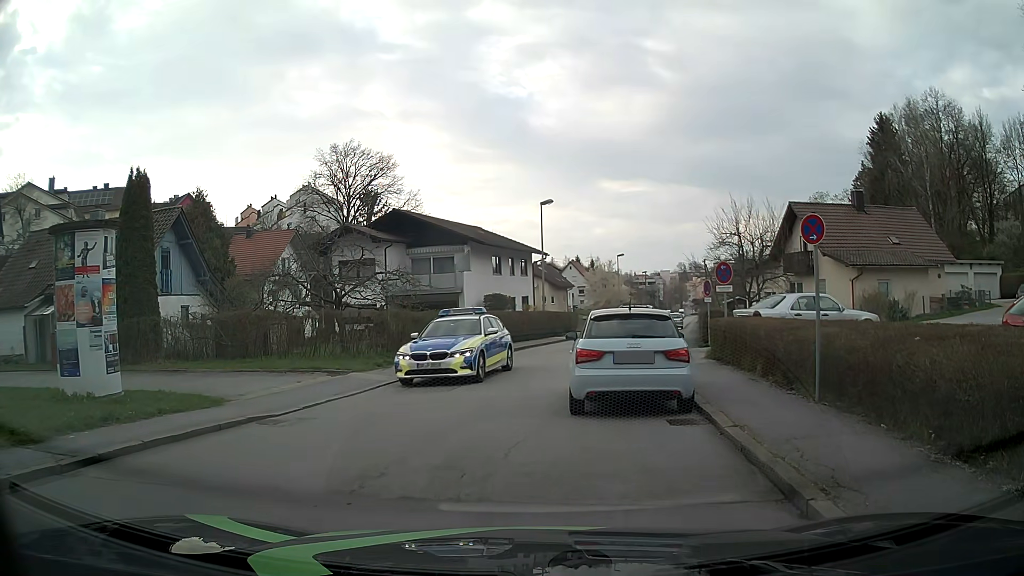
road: residential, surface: asphalt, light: Day
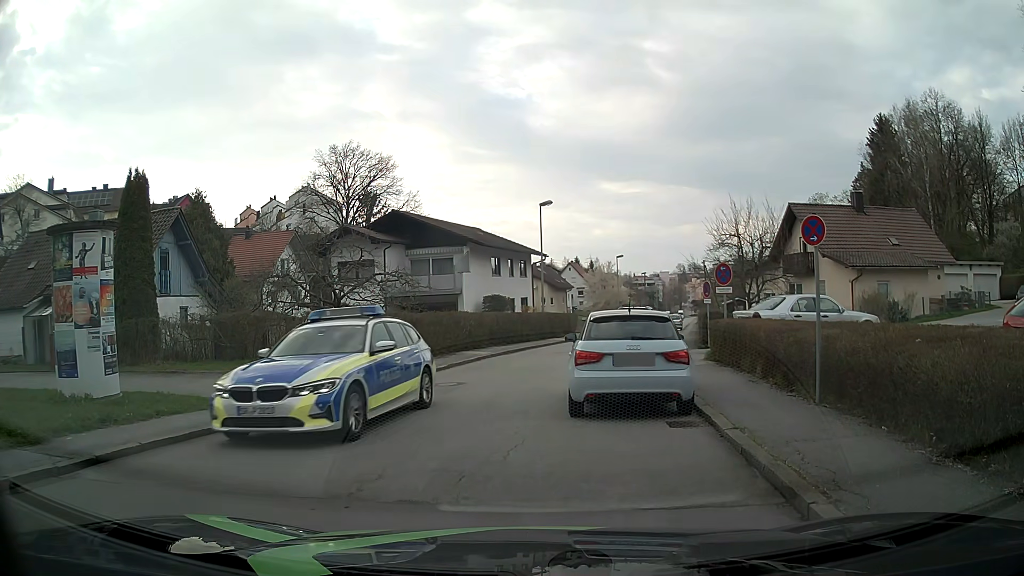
(0.0, +0.1) m; 0°
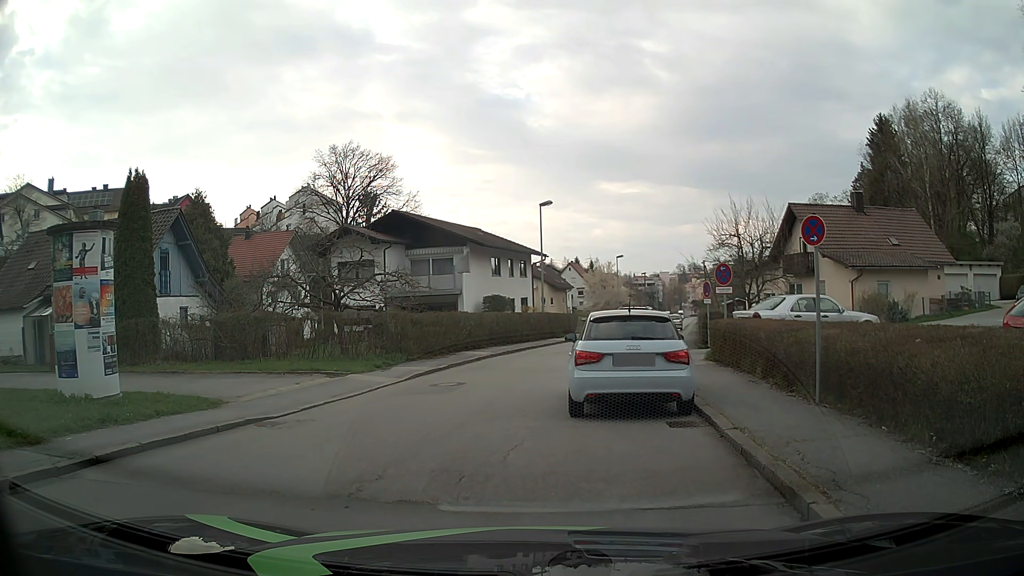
(0.0, +0.1) m; 0°
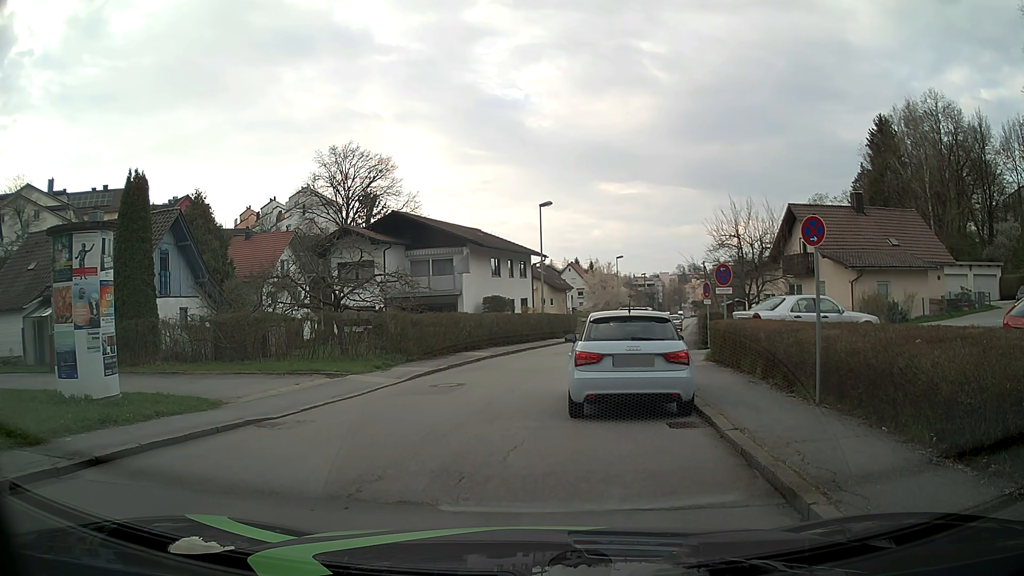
(0.0, 0.0) m; 0°
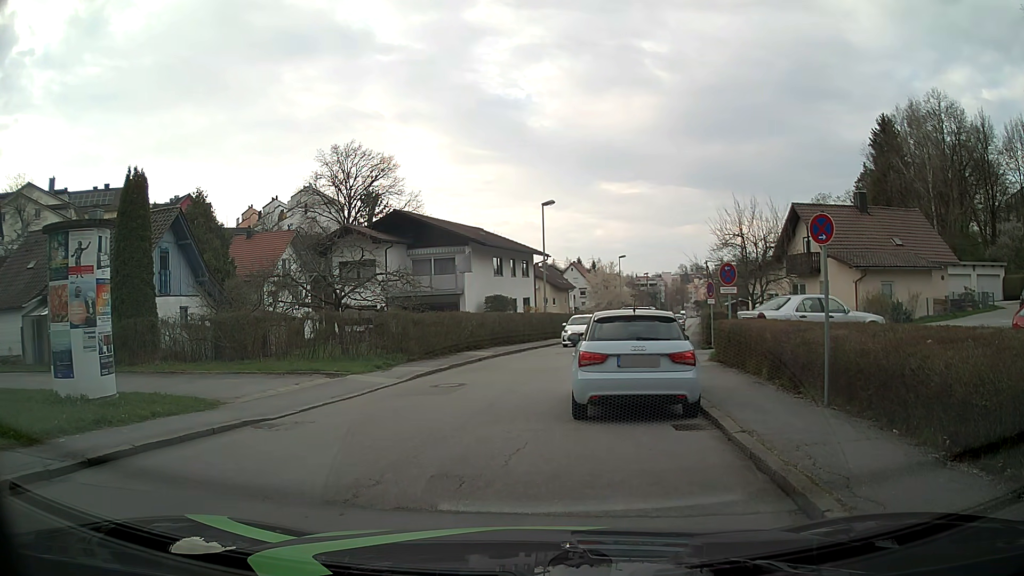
(0.0, +0.2) m; 0°
